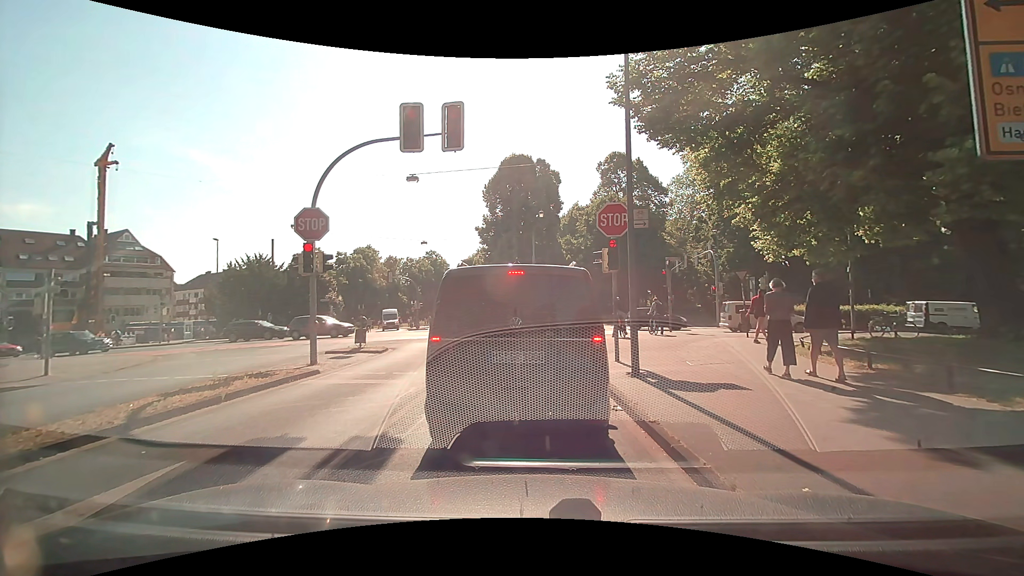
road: tertiary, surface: asphalt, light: Day
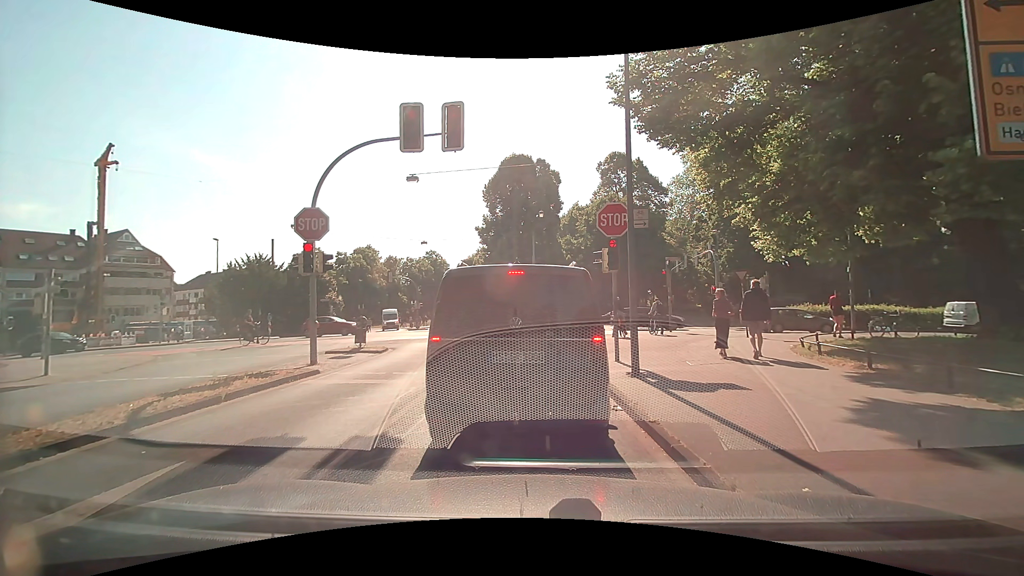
(0.0, 0.0) m; 0°
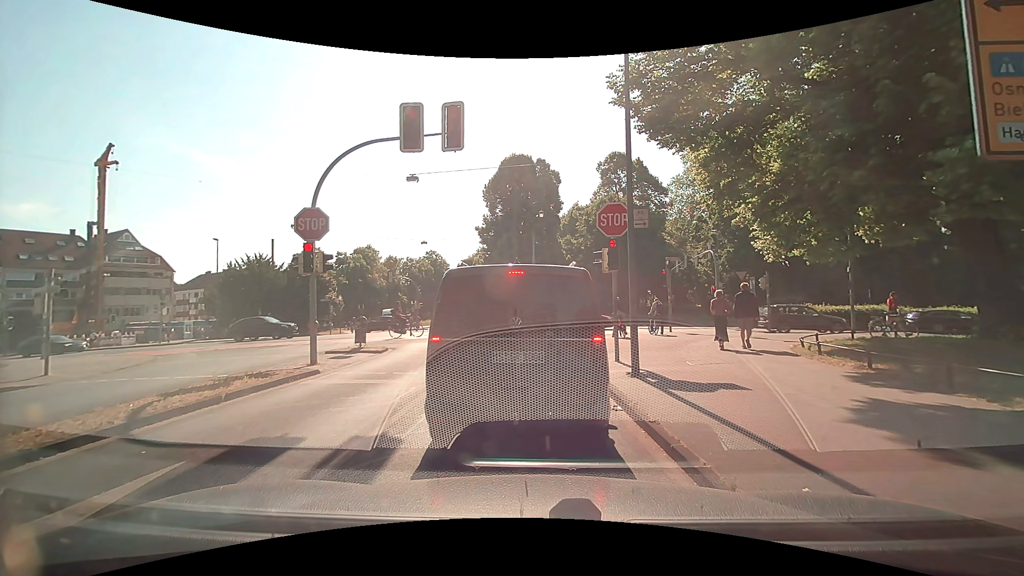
(0.0, 0.0) m; 0°
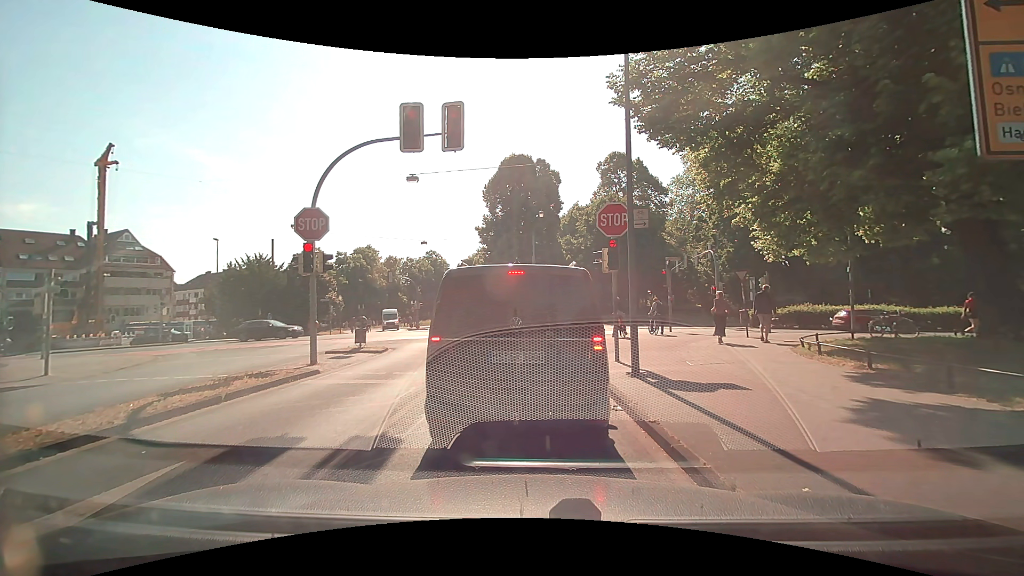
(0.0, 0.0) m; 0°
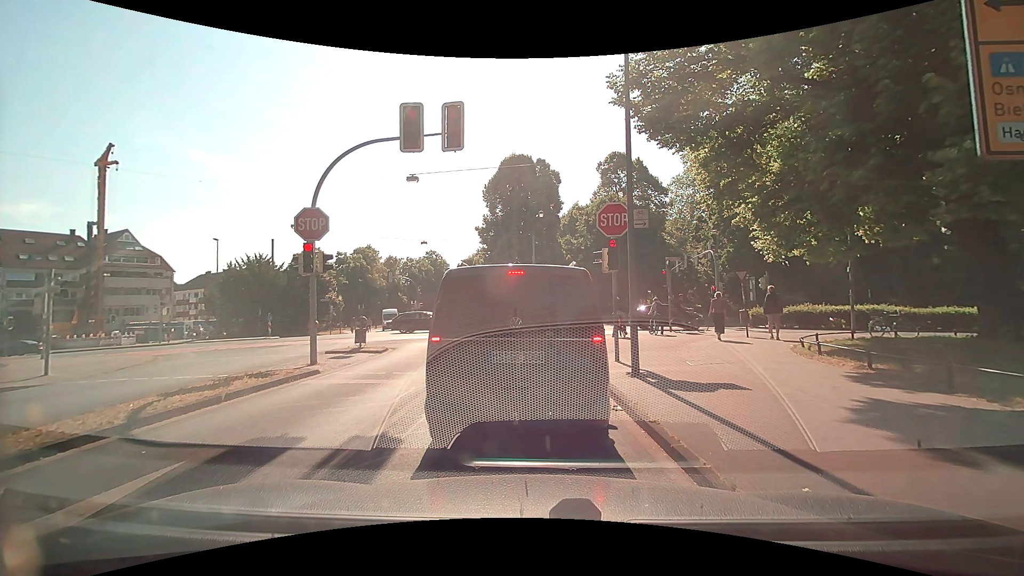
(0.0, 0.0) m; 0°
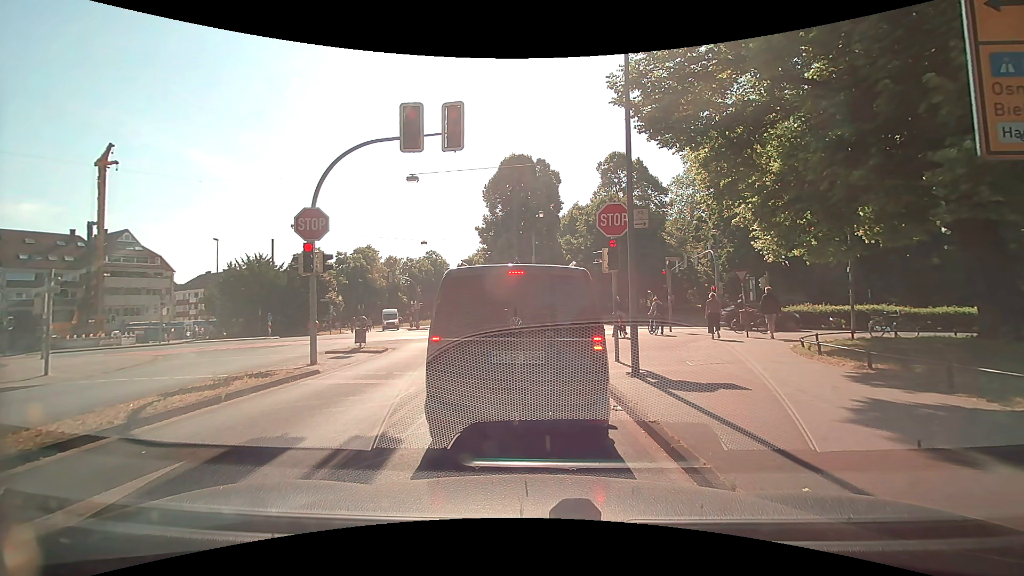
(0.0, 0.0) m; 0°
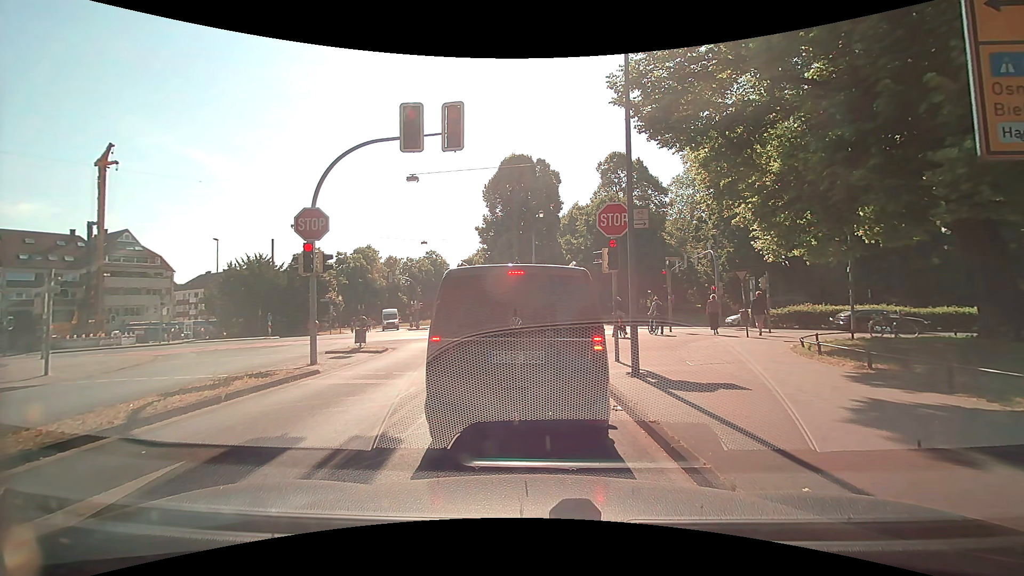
(0.0, 0.0) m; 0°
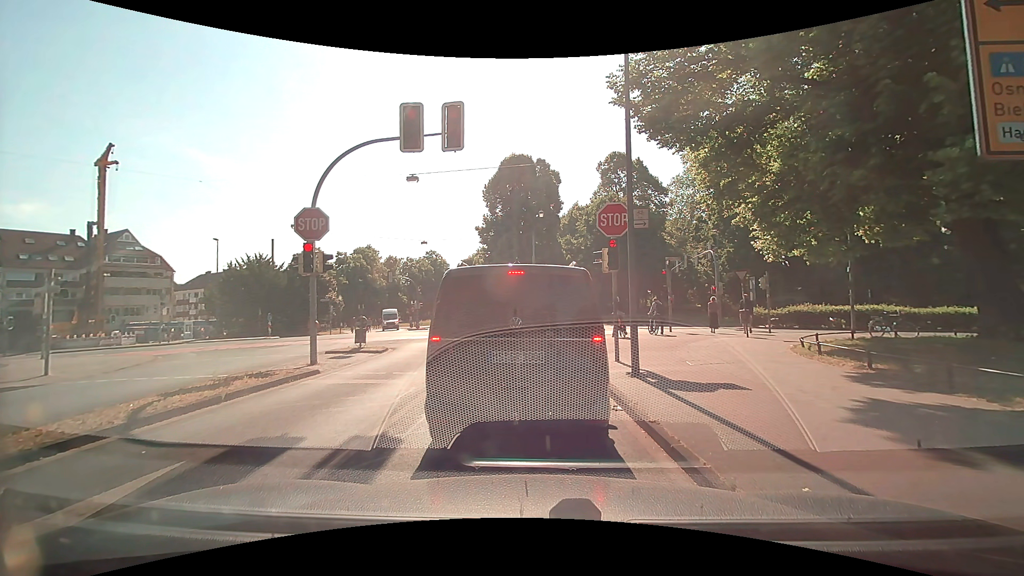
(0.0, 0.0) m; 0°
(0, +10) (-1, +20) (+1, +30) (+9, +34) (+19, +34) (+29, +33) (+39, +33) (+49, +33) (+59, +34) (+69, +34) m
